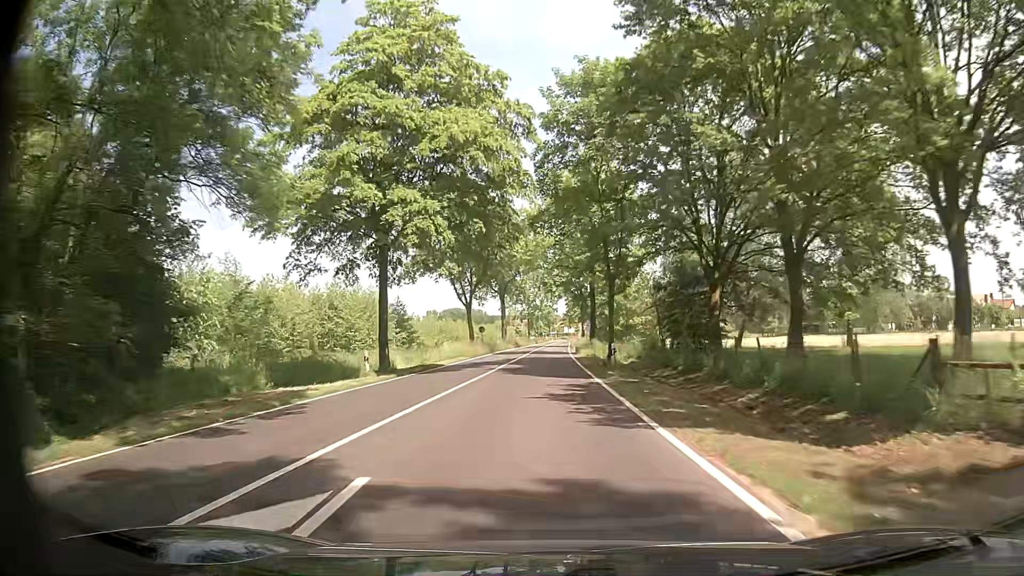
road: tertiary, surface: asphalt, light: Day
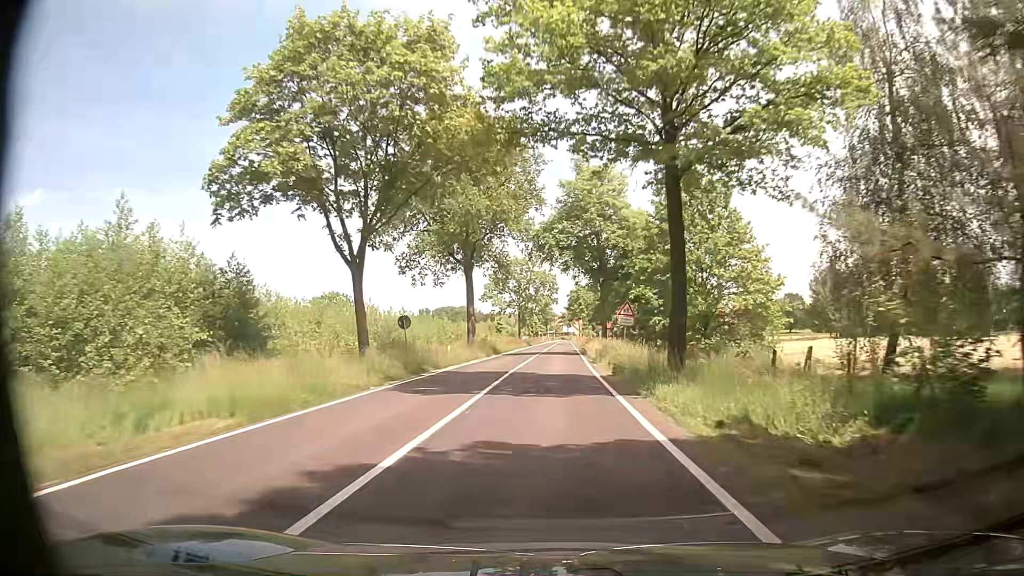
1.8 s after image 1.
(0.0, +32.8) m; -1°
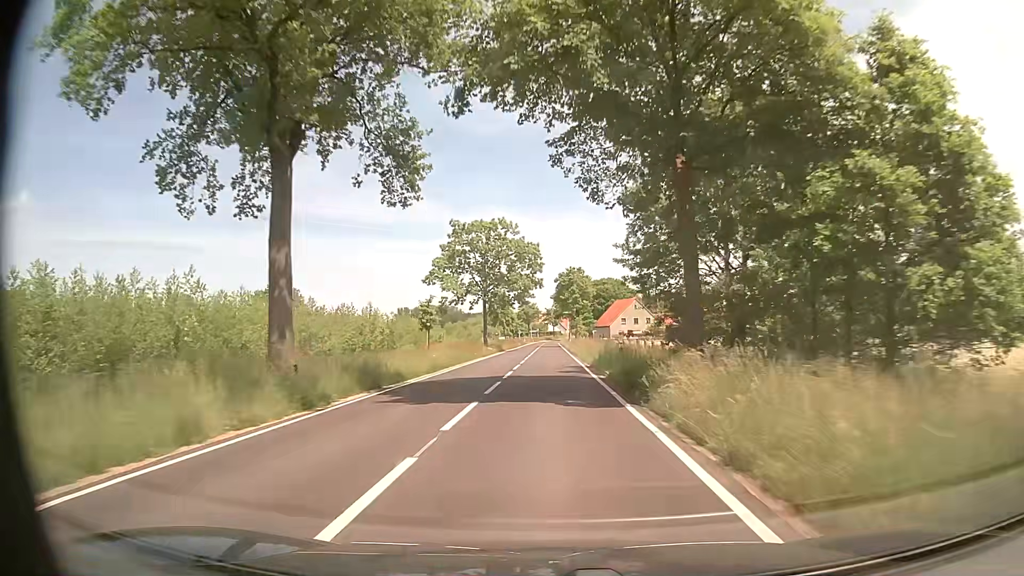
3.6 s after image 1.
(+1.0, +32.8) m; +2°
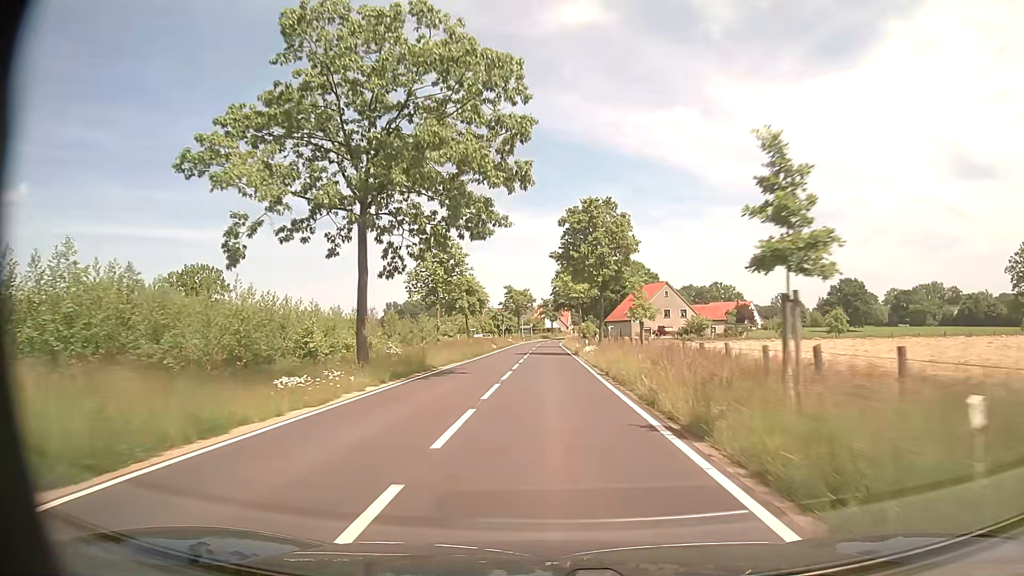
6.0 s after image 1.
(+0.1, +43.8) m; 0°
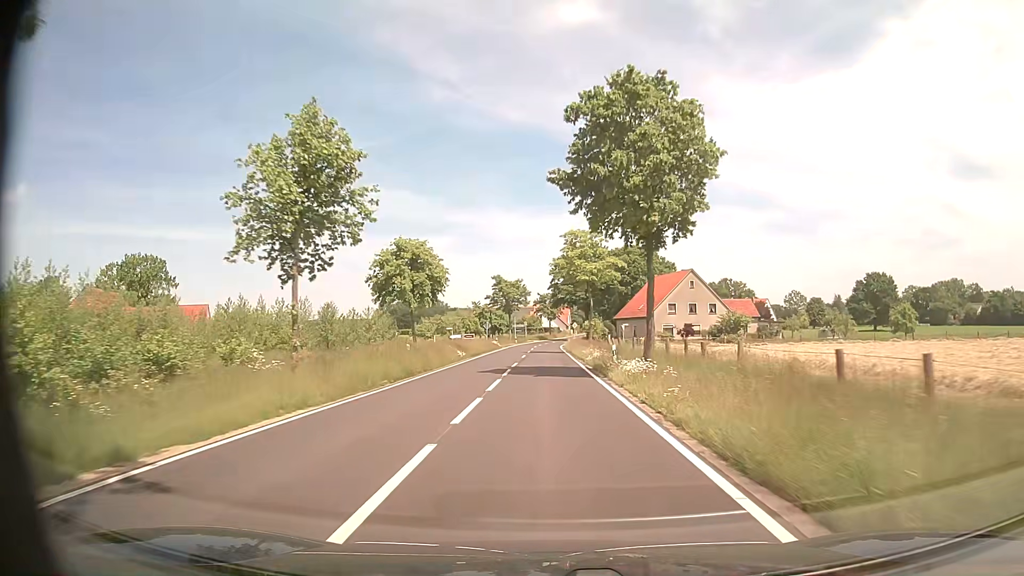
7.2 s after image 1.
(+0.1, +22.0) m; +1°
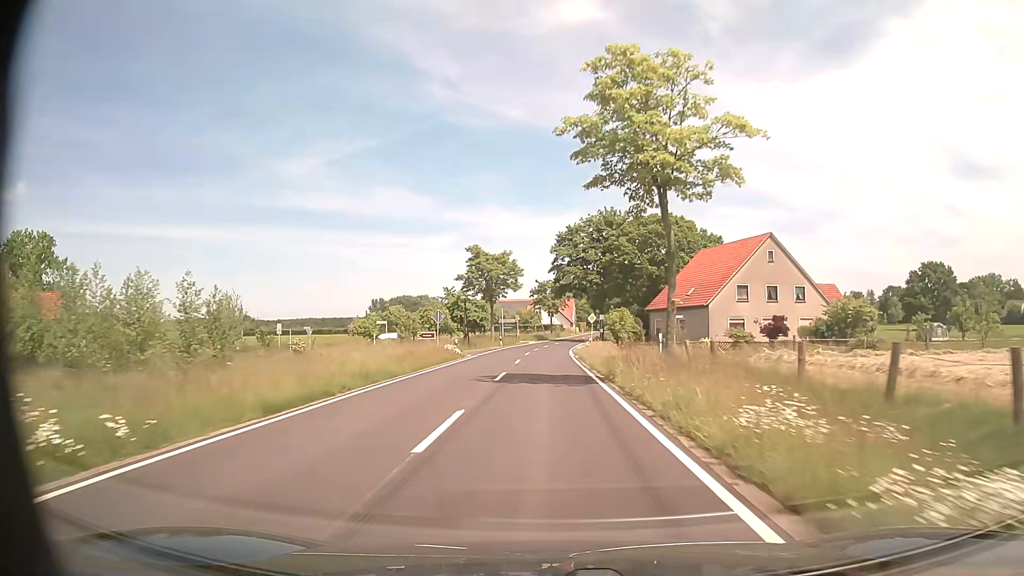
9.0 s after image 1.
(-0.2, +33.0) m; 0°
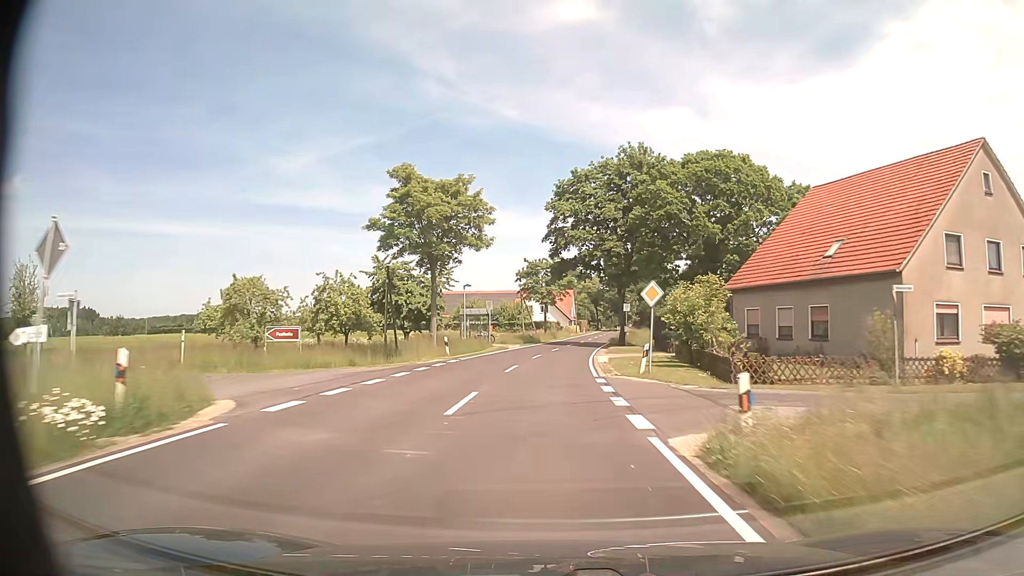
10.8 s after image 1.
(-0.1, +32.9) m; 0°
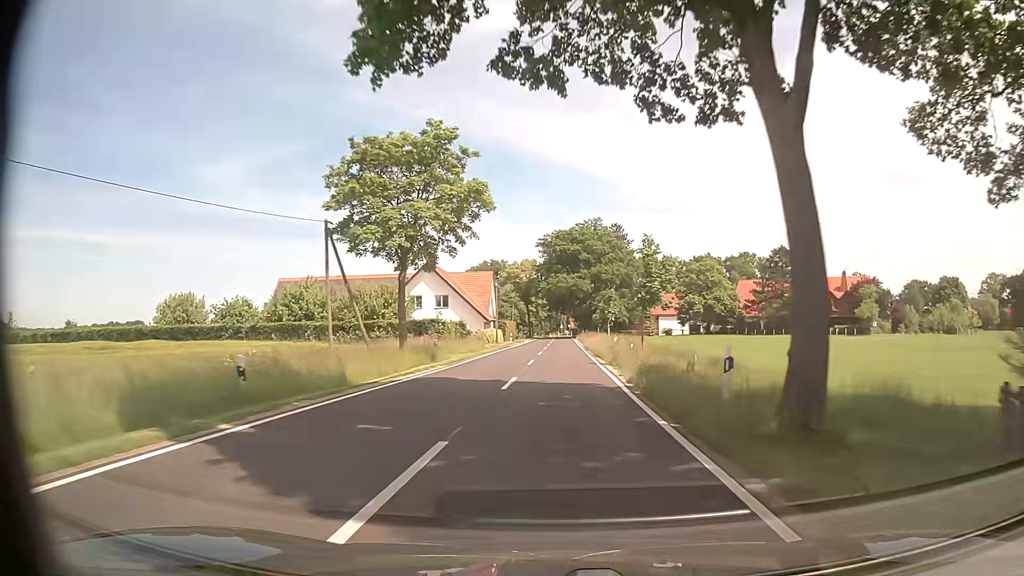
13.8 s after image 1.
(+2.5, +54.6) m; +6°
(0, +10) (0, +20) (+1, +30) (+1, +40) (+1, +50) (+1, +60) (+2, +70) (+2, +80) (+2, +90) (+2, +100) m
